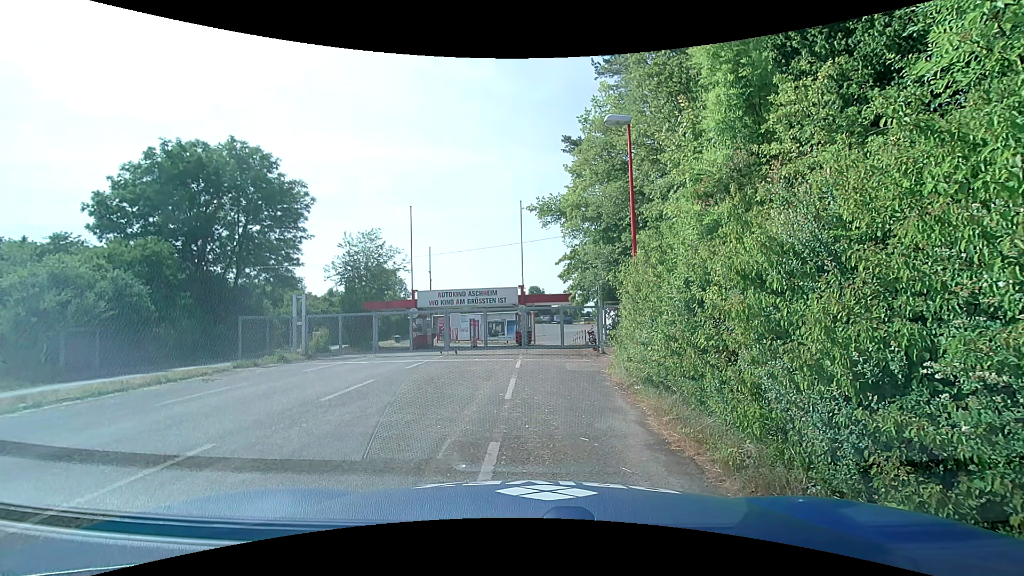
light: Day
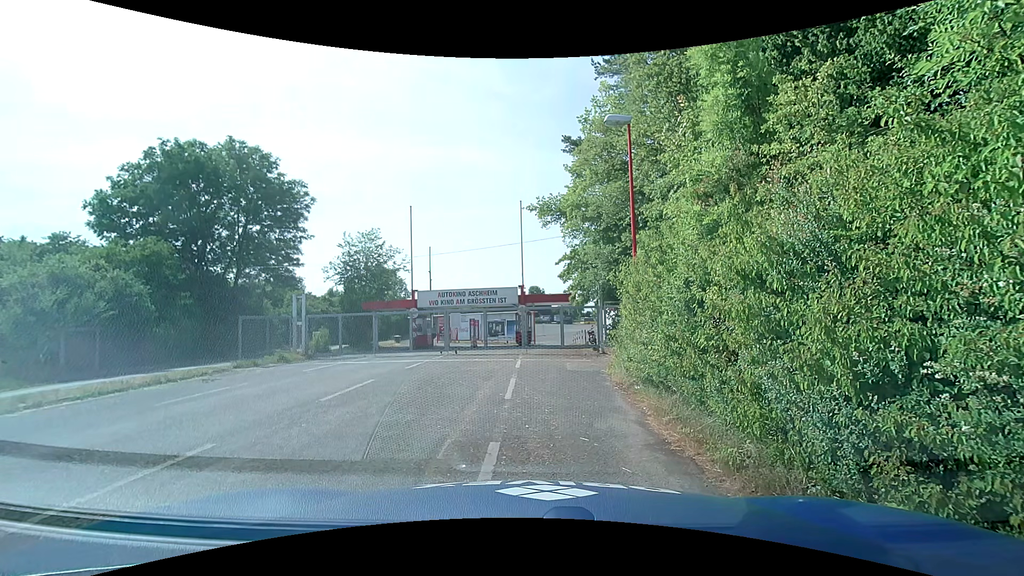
(0.0, 0.0) m; 0°
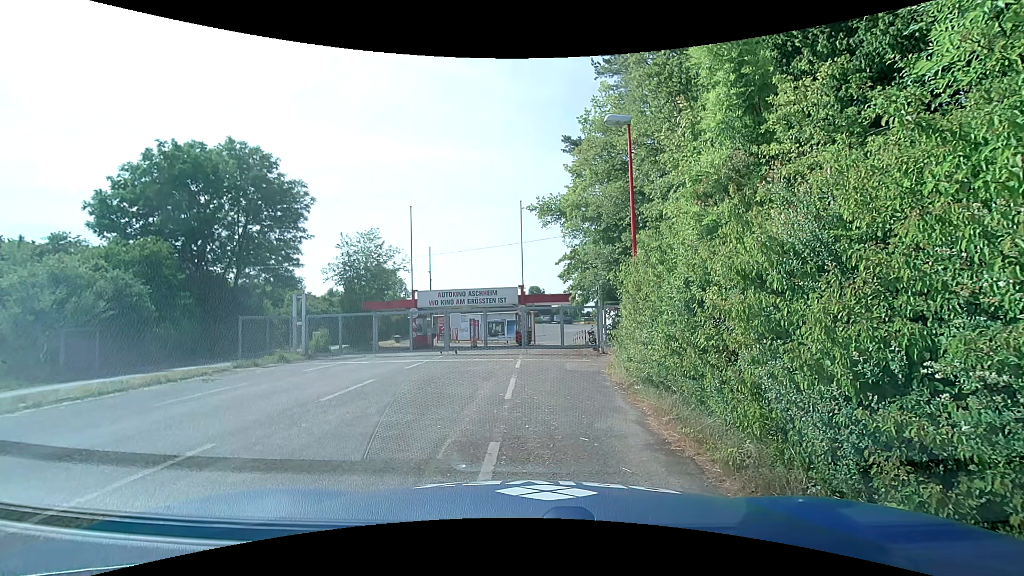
(0.0, 0.0) m; 0°
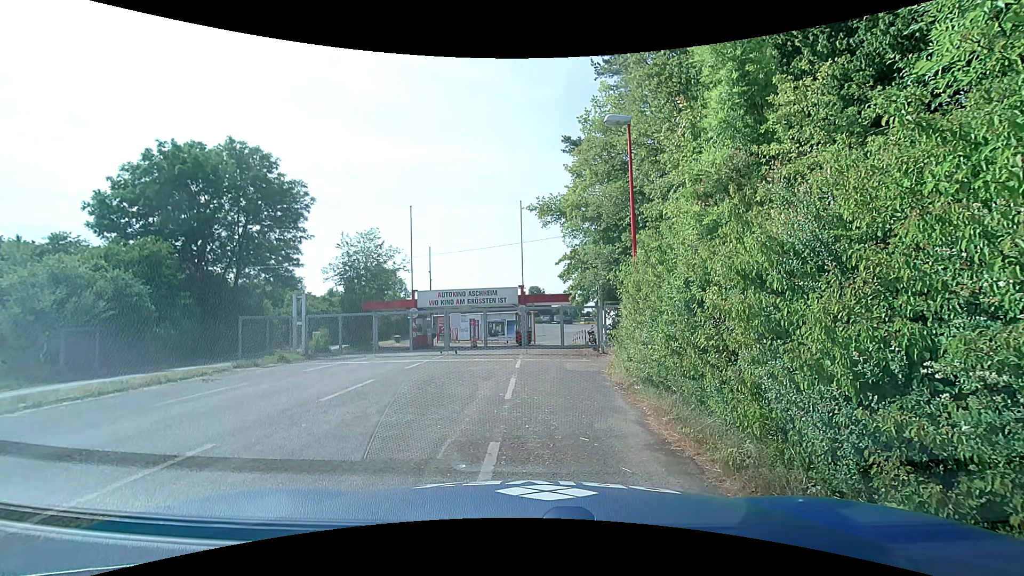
(0.0, 0.0) m; 0°
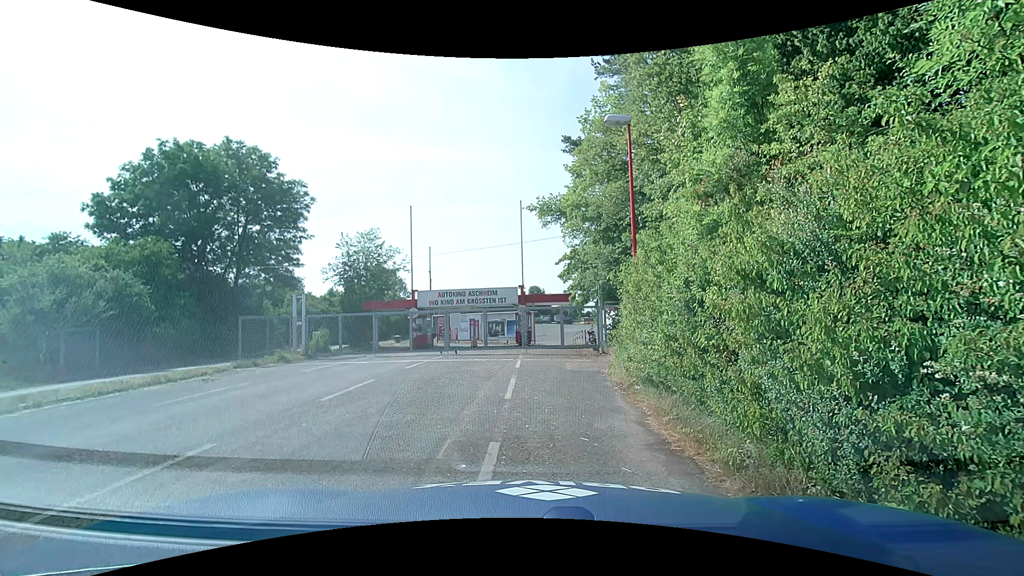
(0.0, 0.0) m; 0°
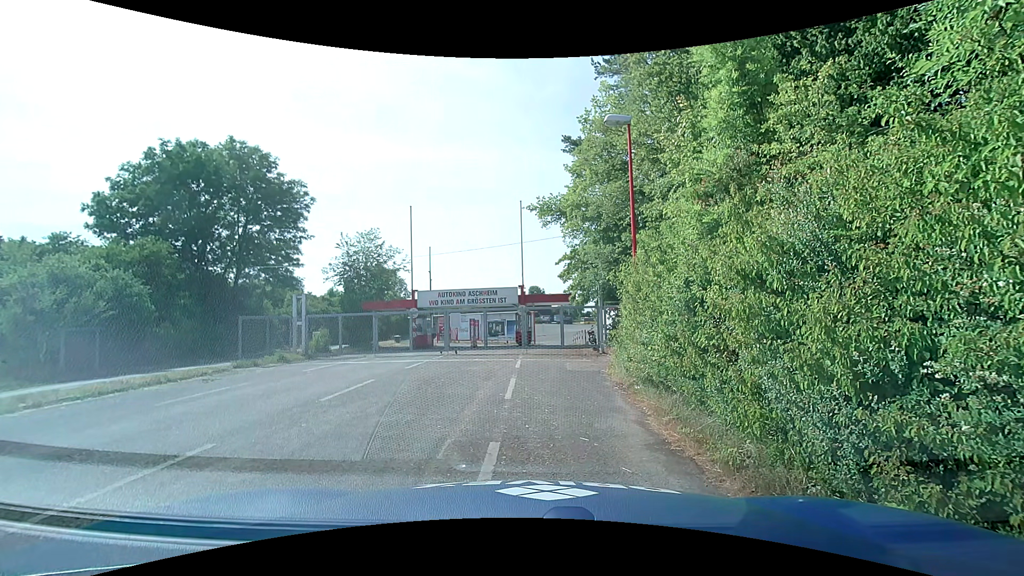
(0.0, 0.0) m; 0°
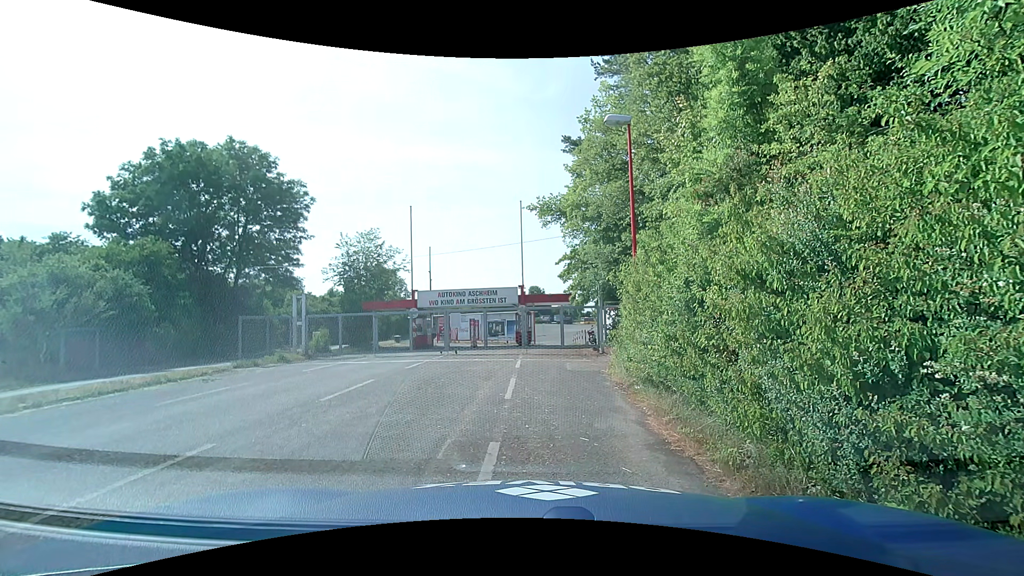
(0.0, 0.0) m; 0°
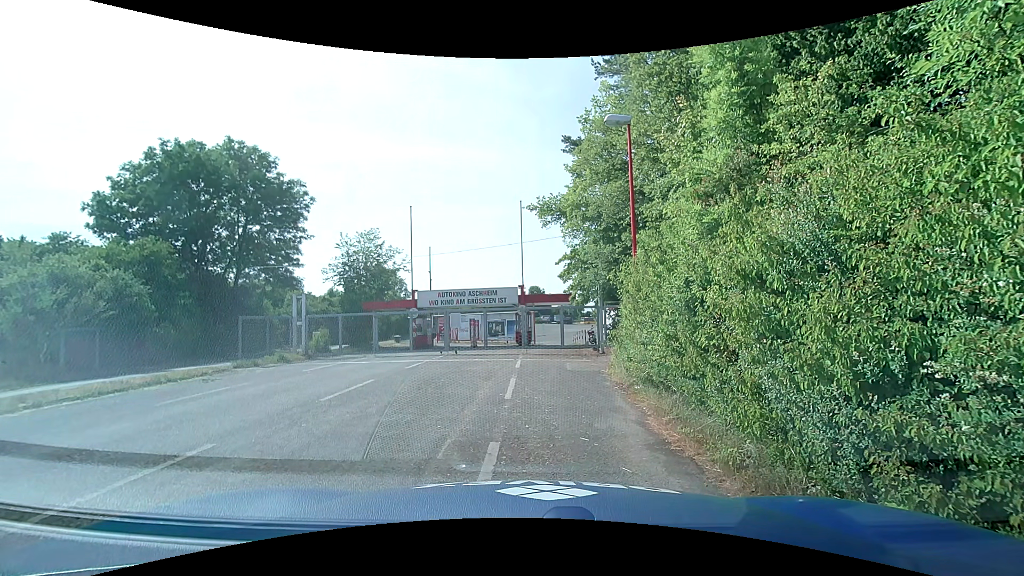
(0.0, 0.0) m; 0°
